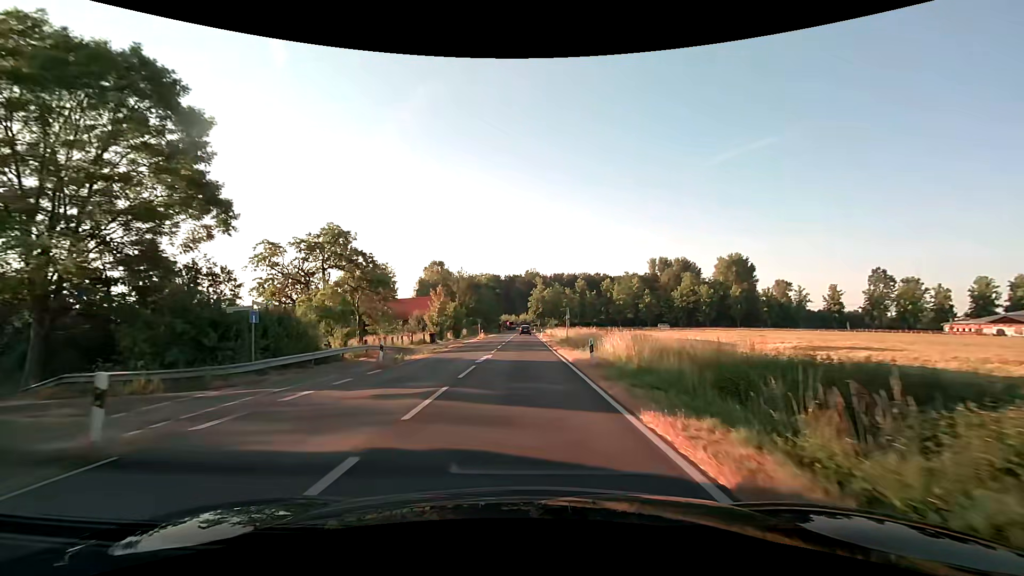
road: secondary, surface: asphalt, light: Day
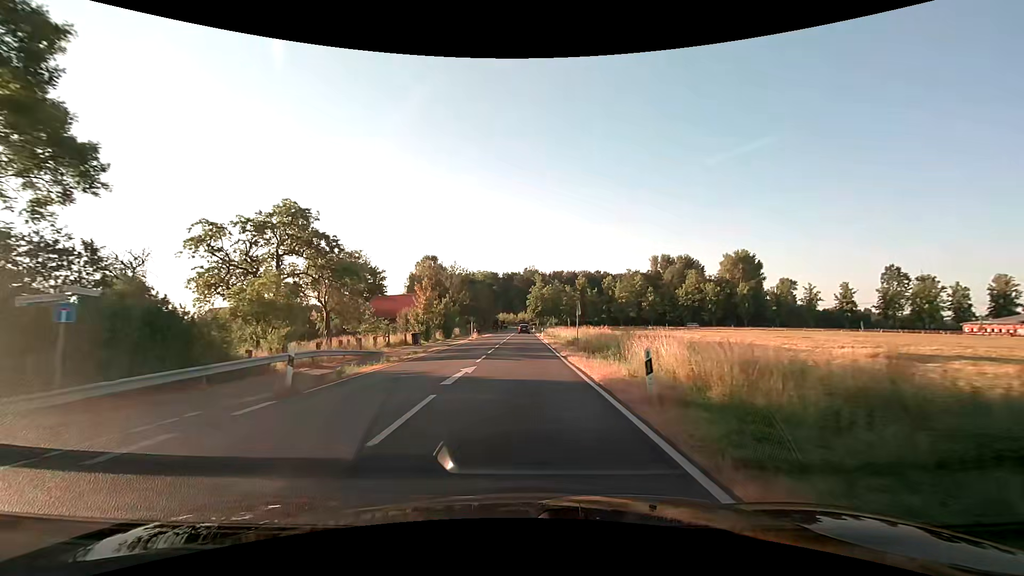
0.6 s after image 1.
(0.0, +7.7) m; 0°
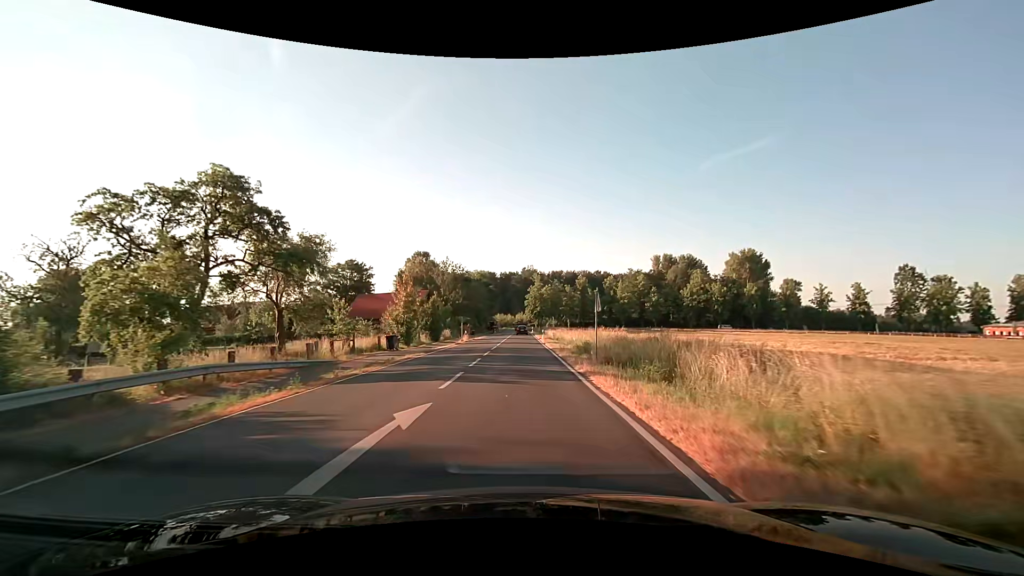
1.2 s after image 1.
(0.0, +7.7) m; 0°
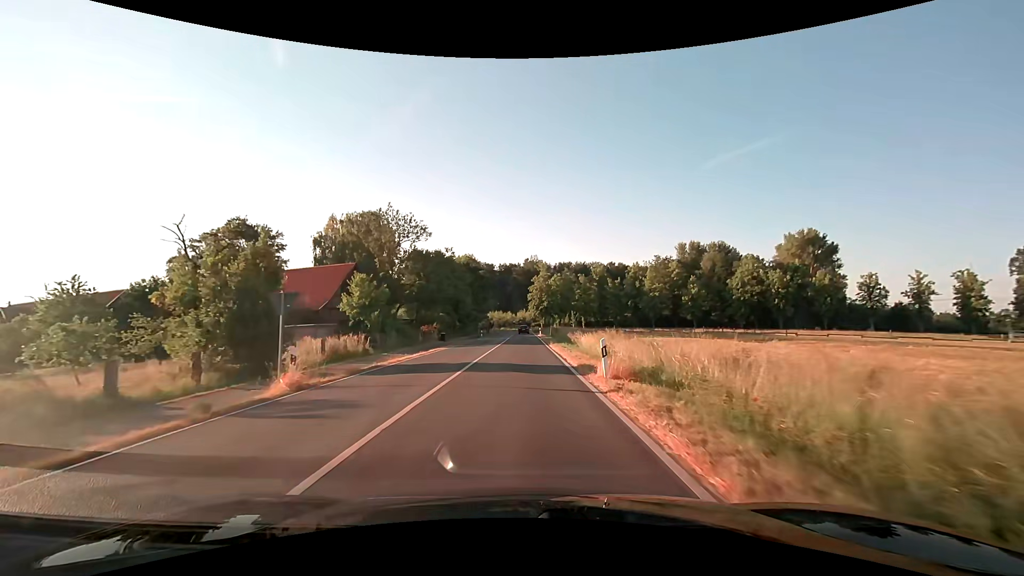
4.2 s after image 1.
(+0.2, +38.7) m; 0°
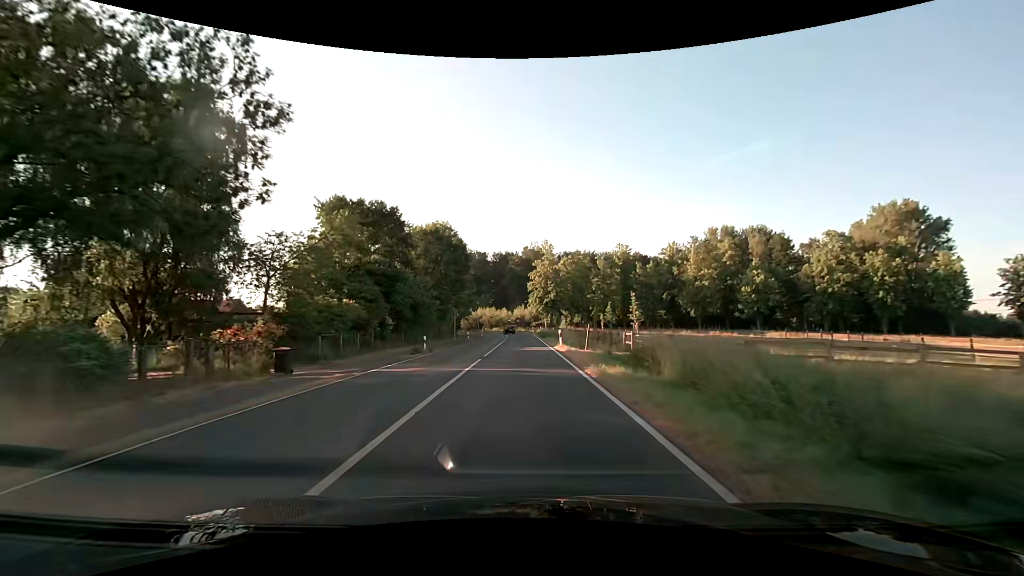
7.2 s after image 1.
(0.0, +38.8) m; 0°
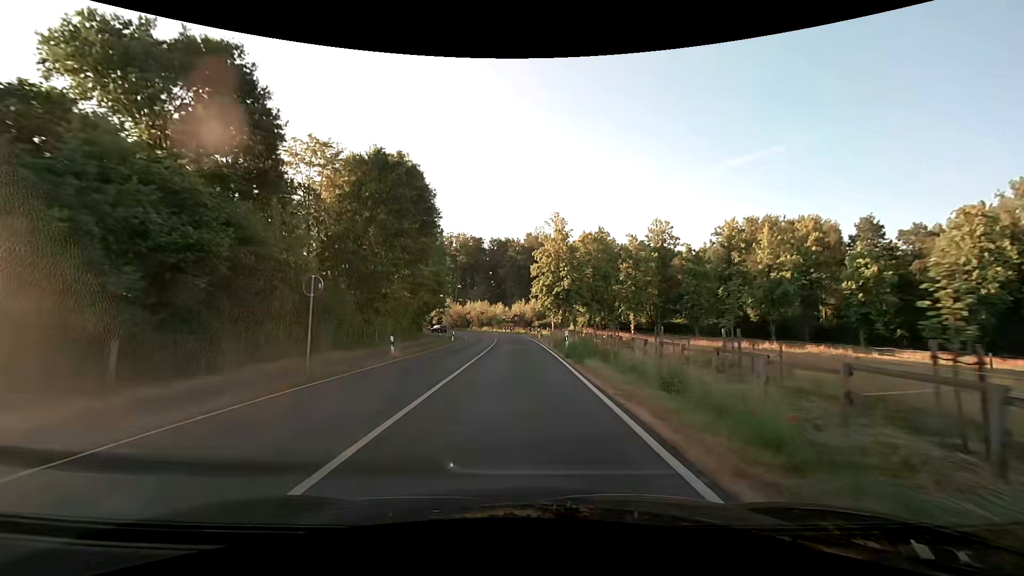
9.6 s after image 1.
(+0.1, +31.0) m; 0°
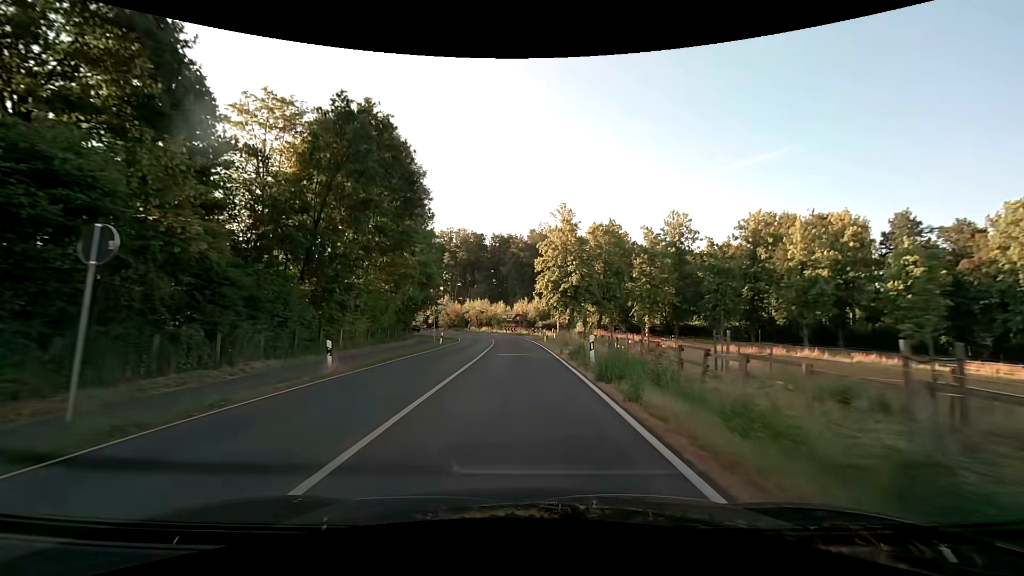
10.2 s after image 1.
(0.0, +7.8) m; 0°
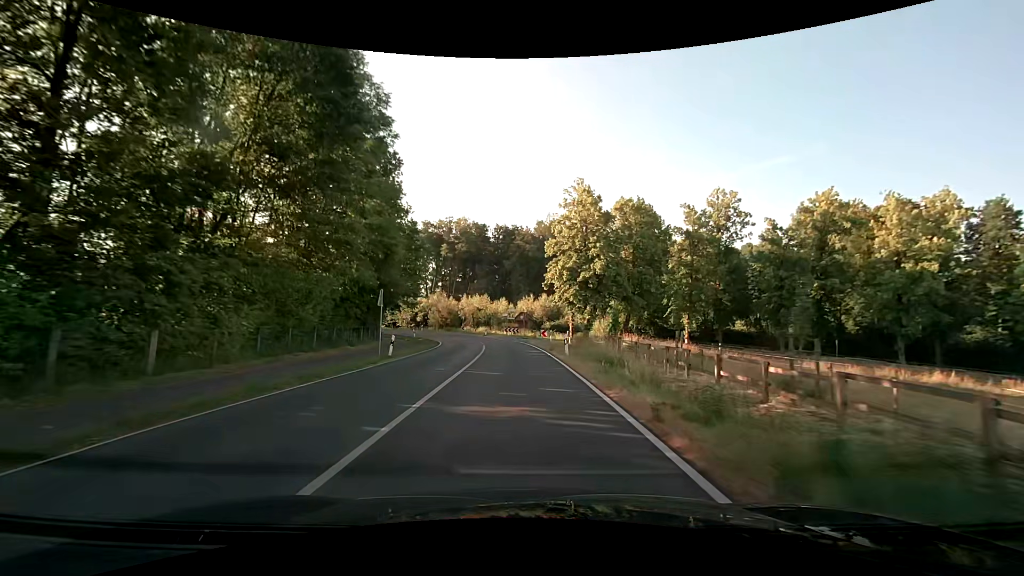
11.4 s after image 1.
(-0.1, +15.5) m; -1°
(0, +10) (0, +20) (0, +30) (-1, +40) (-3, +50) (-6, +59) (-10, +68) (-15, +77) (-22, +85) (-28, +92) m
